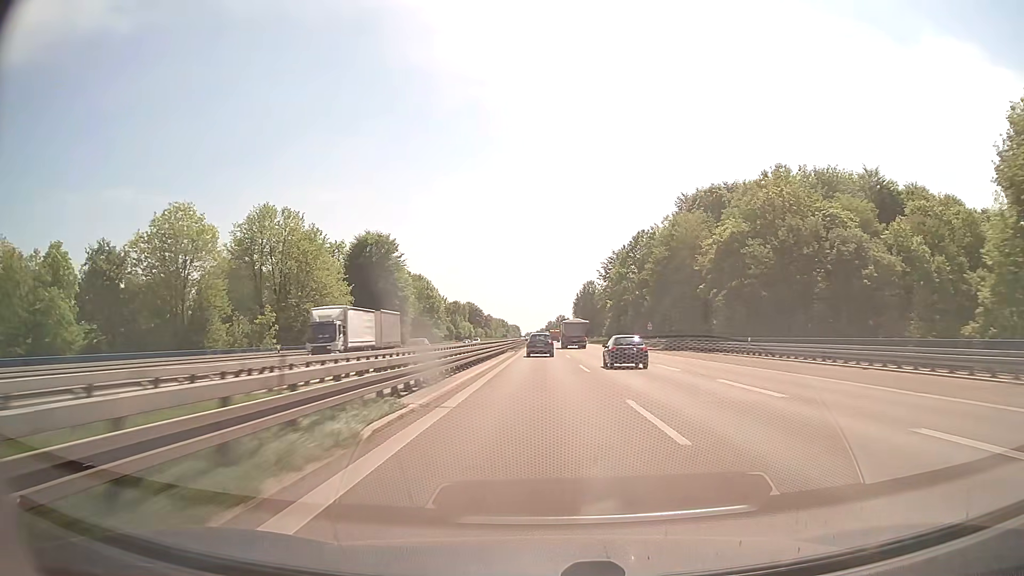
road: trunk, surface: asphalt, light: Day
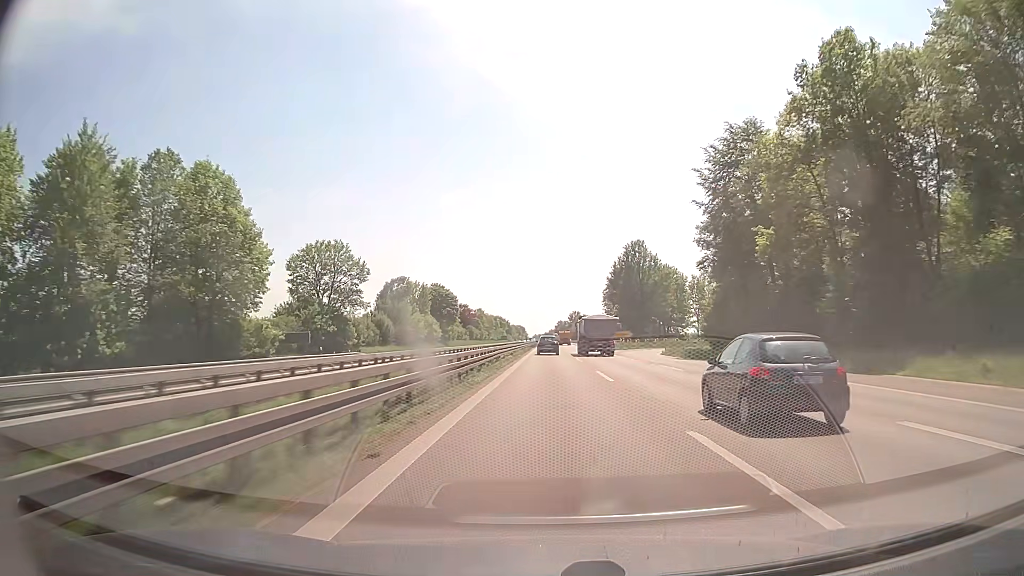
(-0.8, +94.8) m; -1°
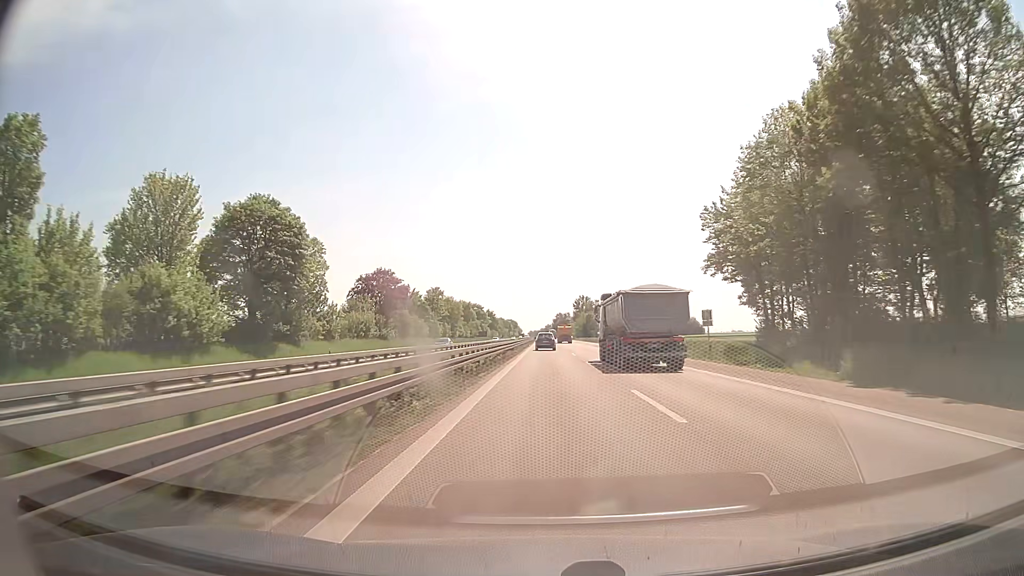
(+0.1, +101.1) m; 0°
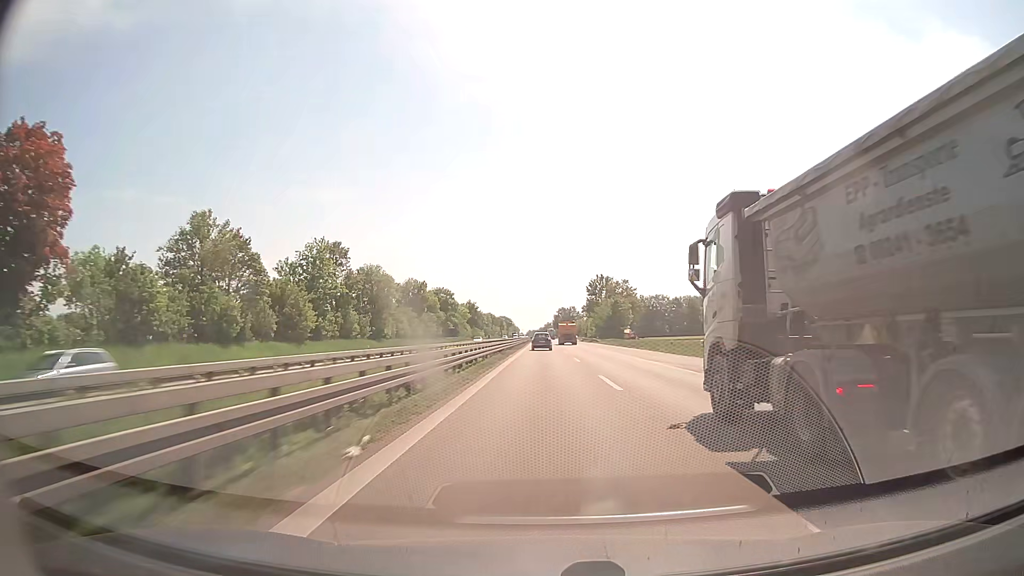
(+0.1, +83.5) m; 0°
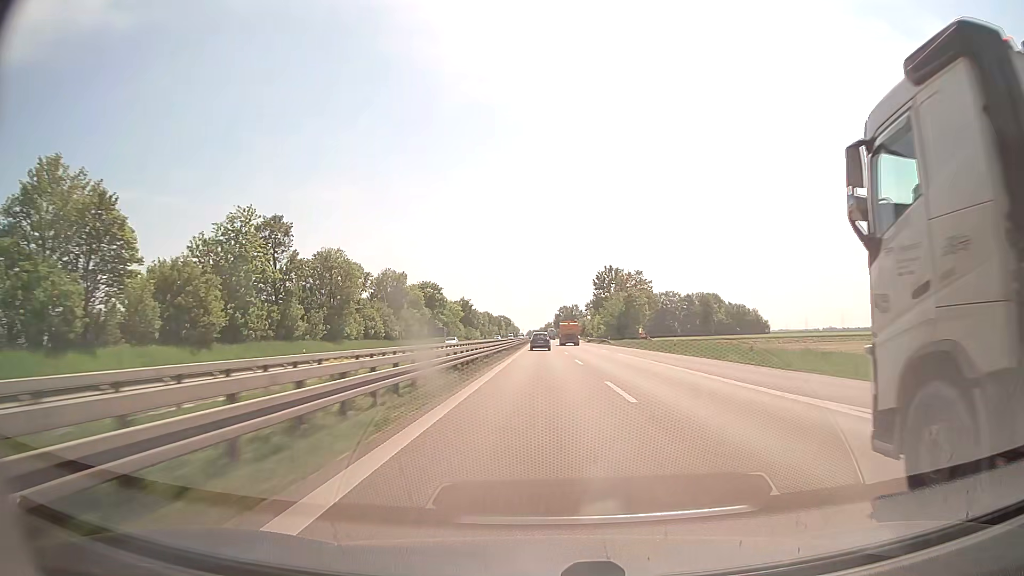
(0.0, +20.9) m; 0°
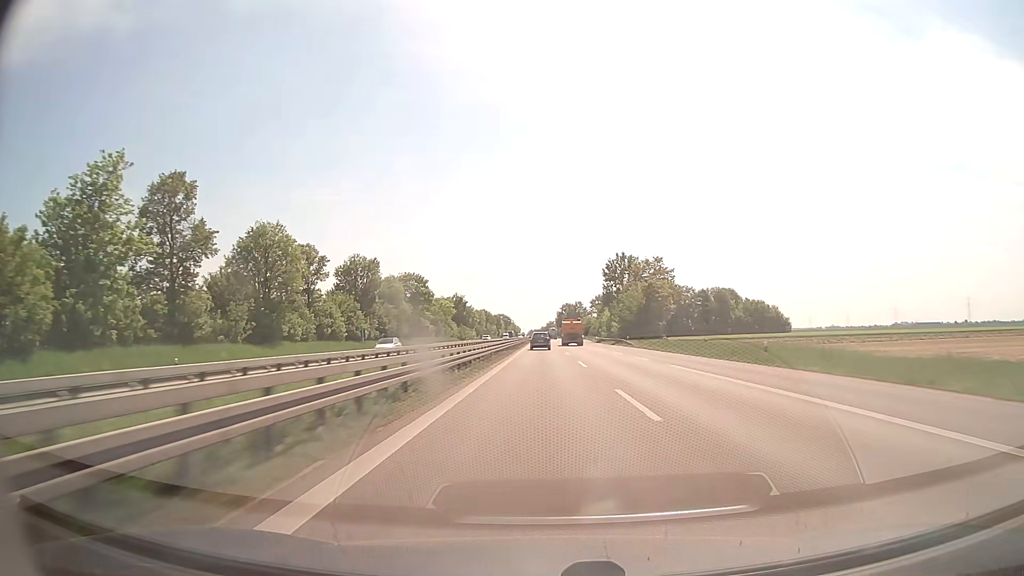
(0.0, +20.9) m; 0°
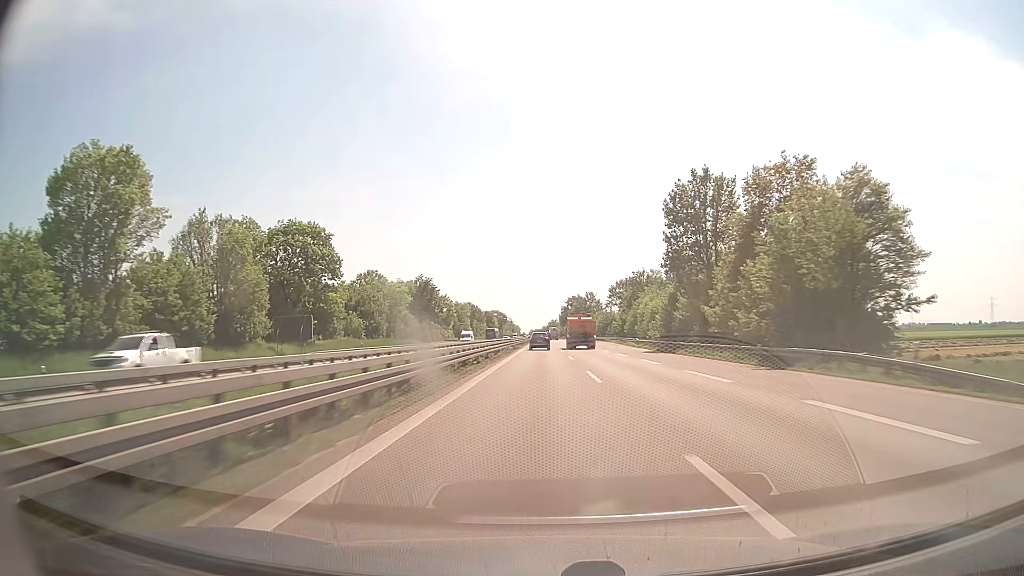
(-0.1, +63.0) m; 0°
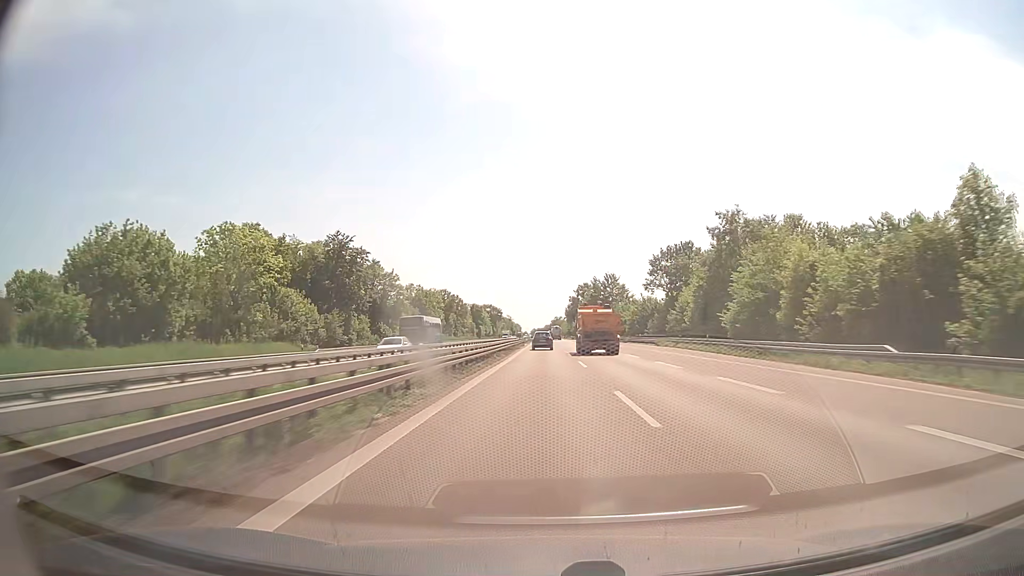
(-0.2, +63.2) m; 0°
(0, +10) (0, +20) (0, +30) (0, +40) (0, +50) (0, +60) (0, +70) (0, +80) (0, +90) (0, +100) m
